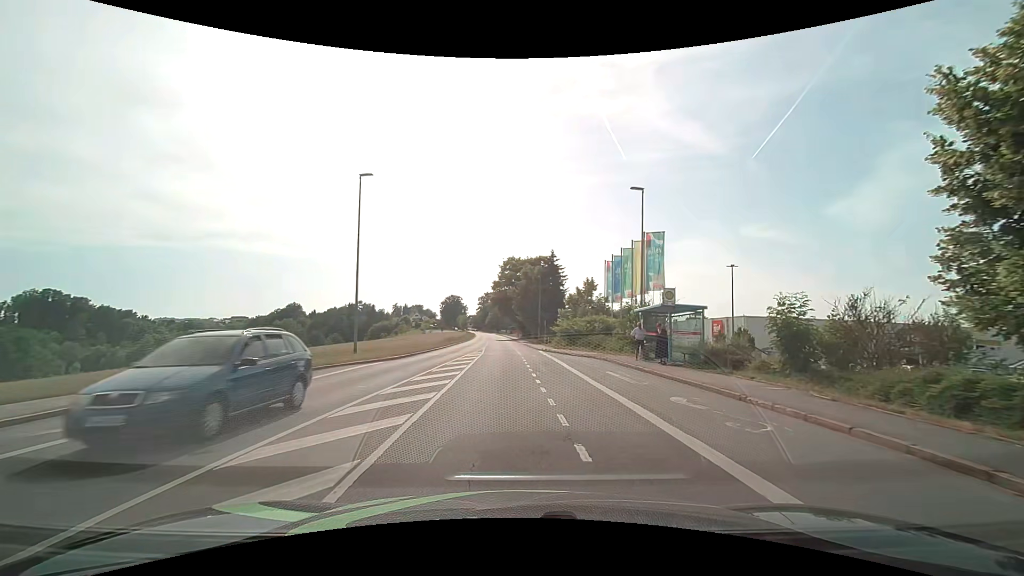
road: tertiary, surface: asphalt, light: Day
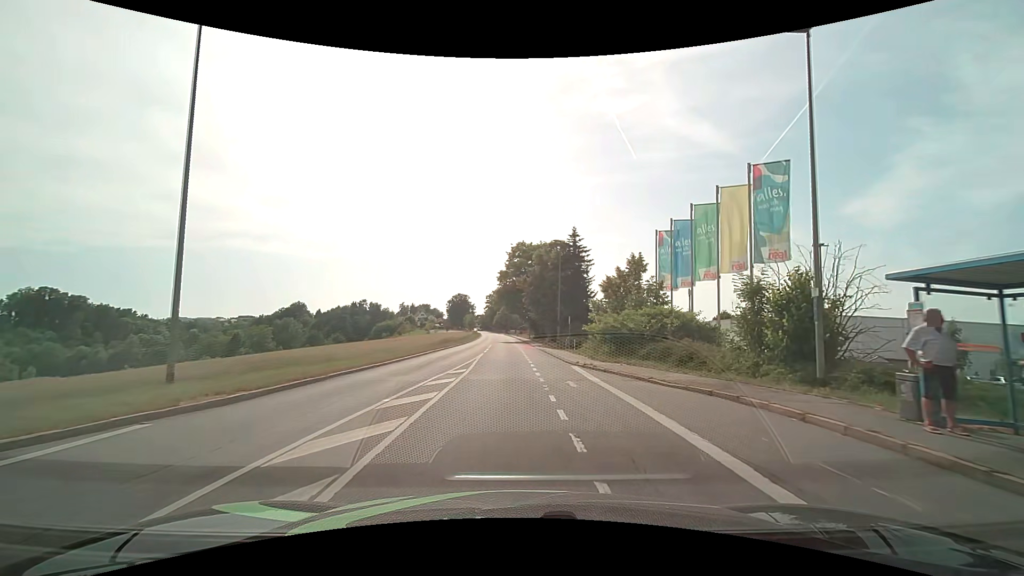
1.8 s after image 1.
(-0.4, +15.8) m; -2°
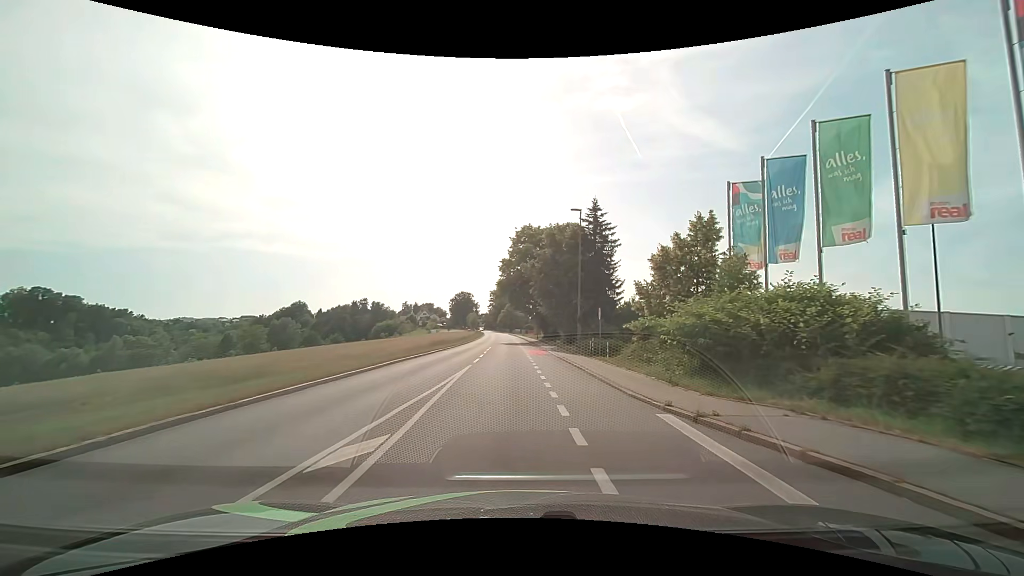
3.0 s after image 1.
(0.0, +11.7) m; 0°
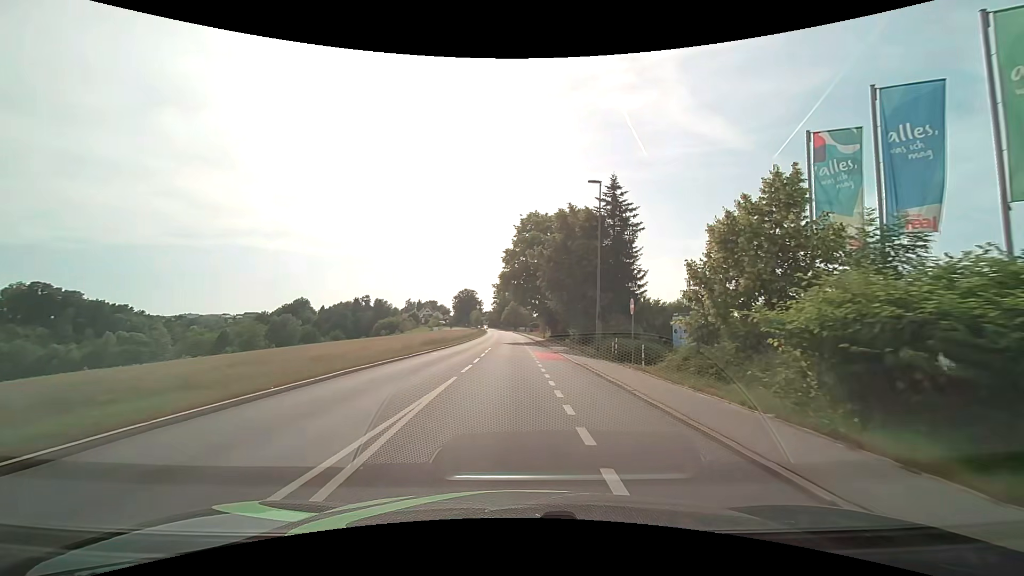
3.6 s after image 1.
(-0.1, +6.4) m; -1°
(0, +10) (0, +20) (0, +30) (0, +40) (0, +50) (0, +60) (0, +70) (0, +80) (0, +90) (0, +100) m
